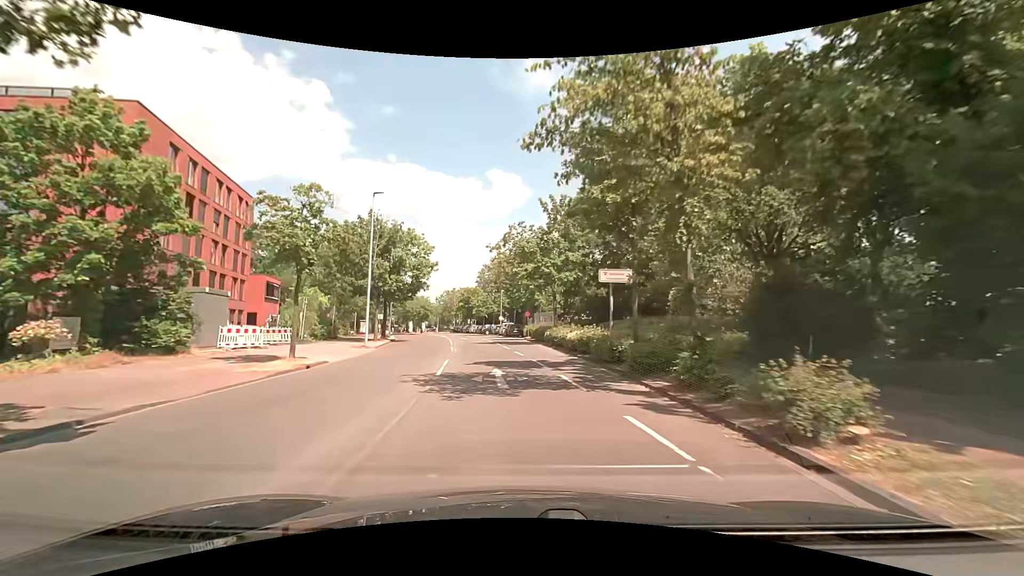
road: tertiary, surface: asphalt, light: Day
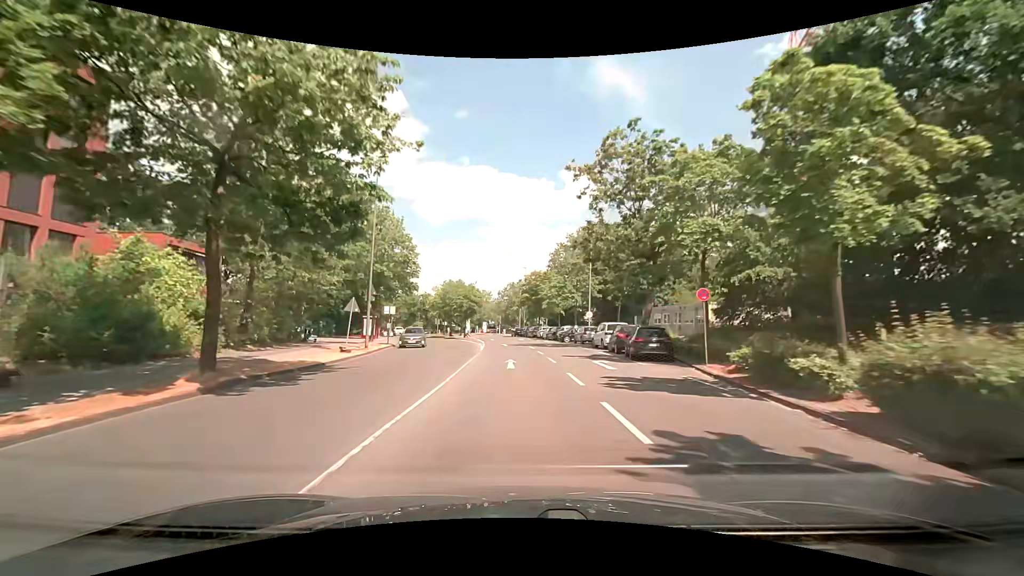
(-2.3, +34.6) m; -8°
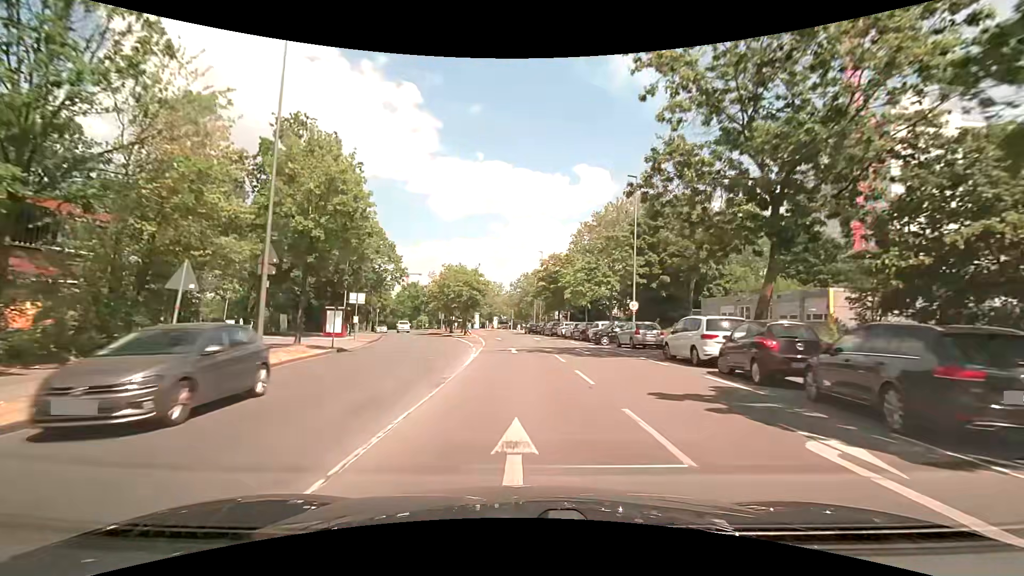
(-0.2, +14.2) m; -1°
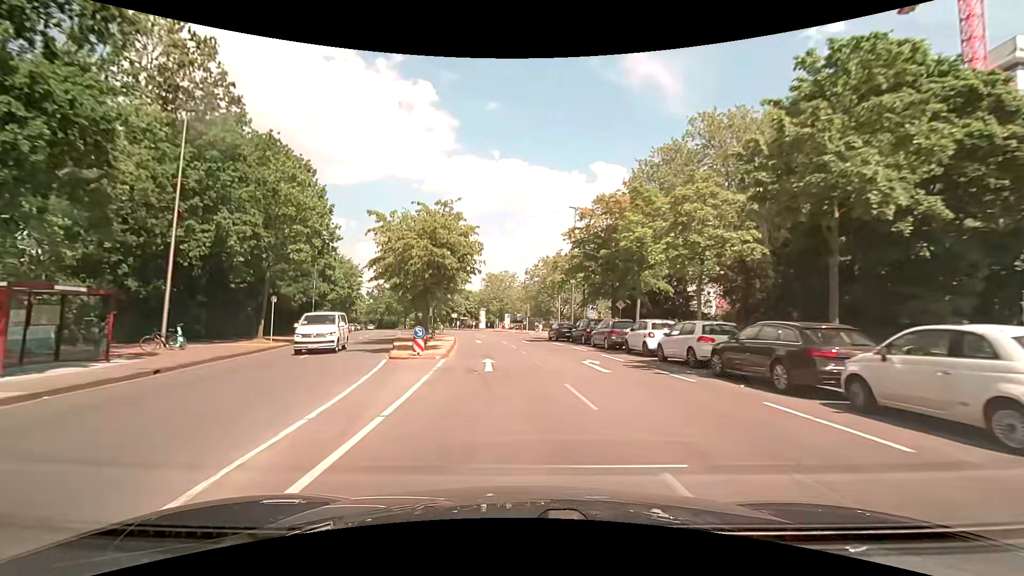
(-0.4, +28.2) m; -2°
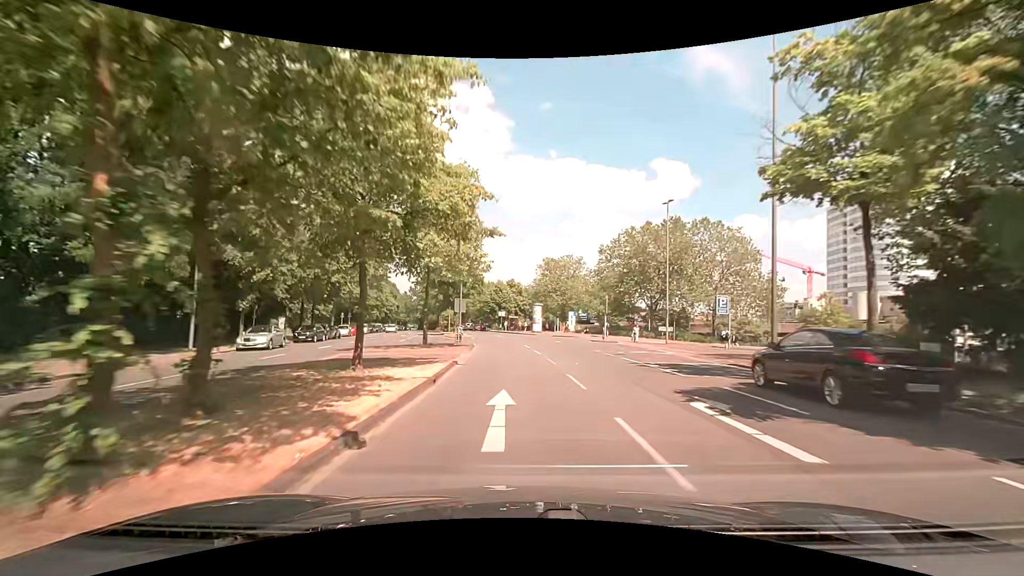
(-1.9, +28.4) m; -7°
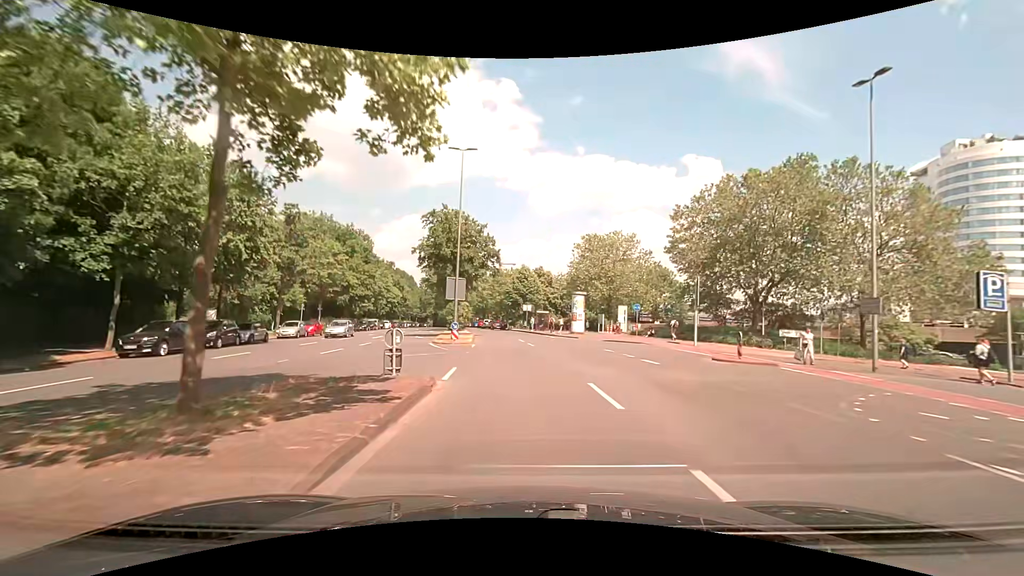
(-0.6, +21.2) m; -3°
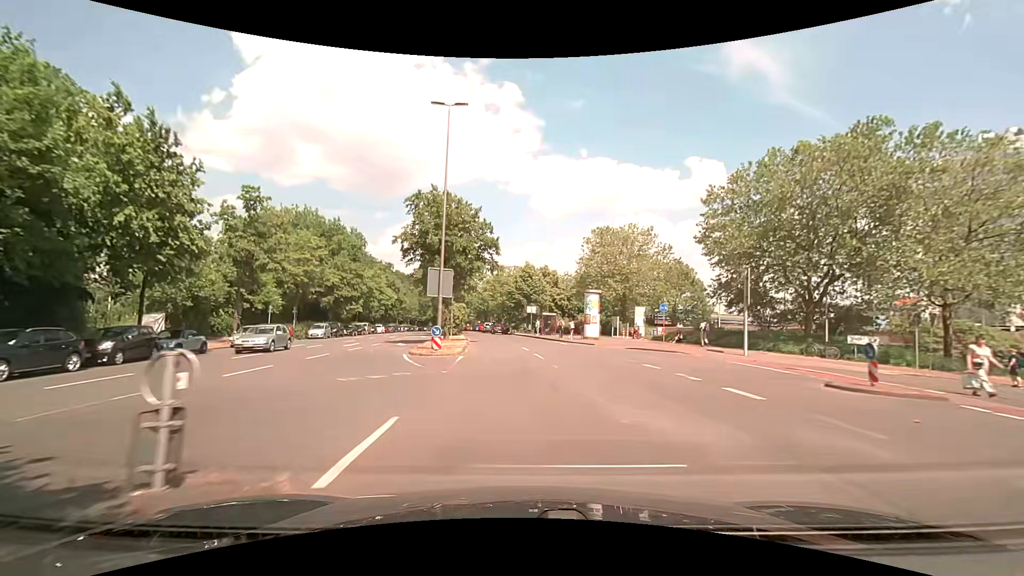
(0.0, +7.1) m; 0°
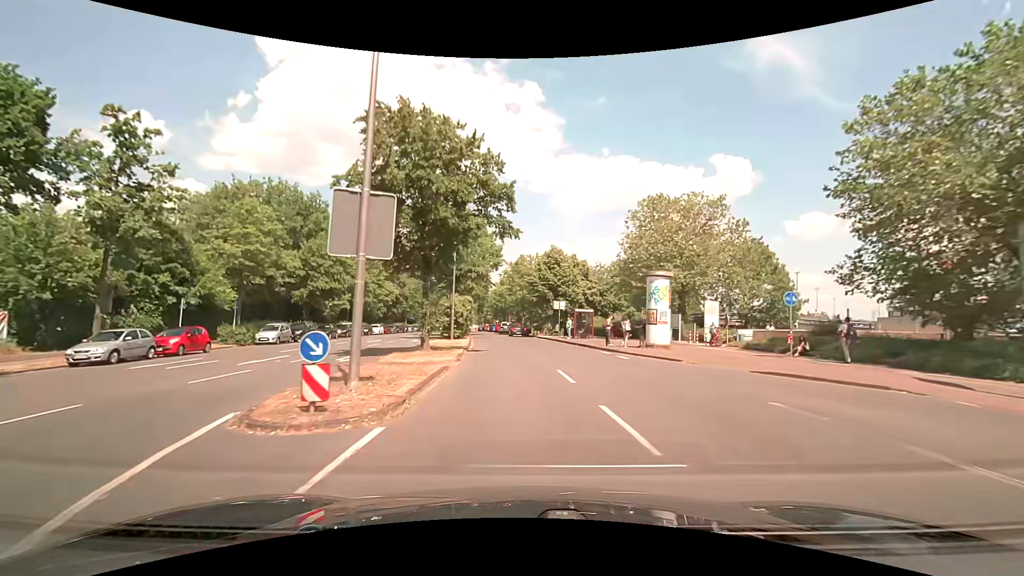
(-0.3, +14.1) m; -2°
(0, +10) (-1, +20) (-1, +30) (-2, +40) (-3, +50) (-4, +60) (-5, +70) (-7, +80) (-8, +90) (-9, +100) m
